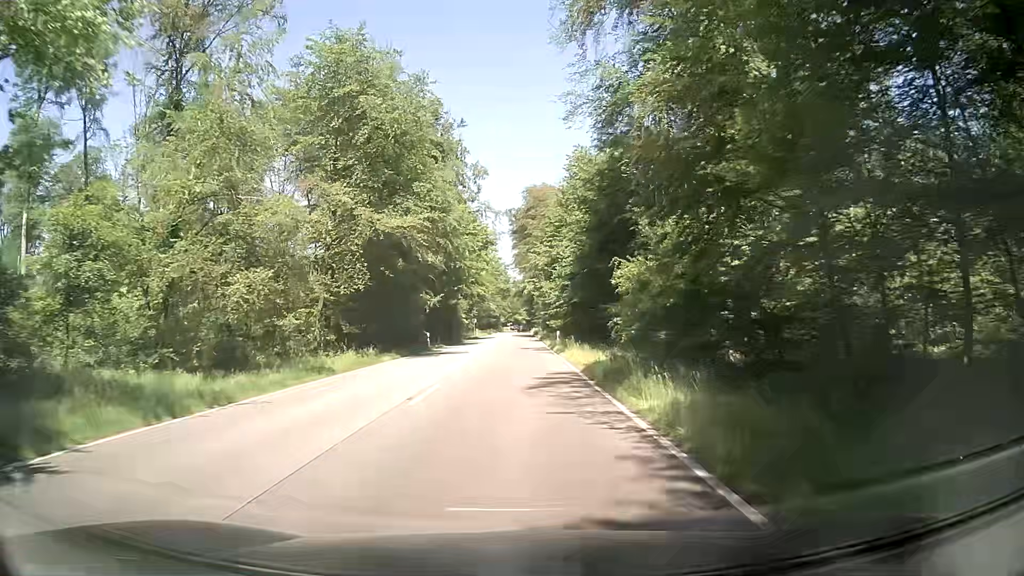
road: secondary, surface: asphalt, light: Day
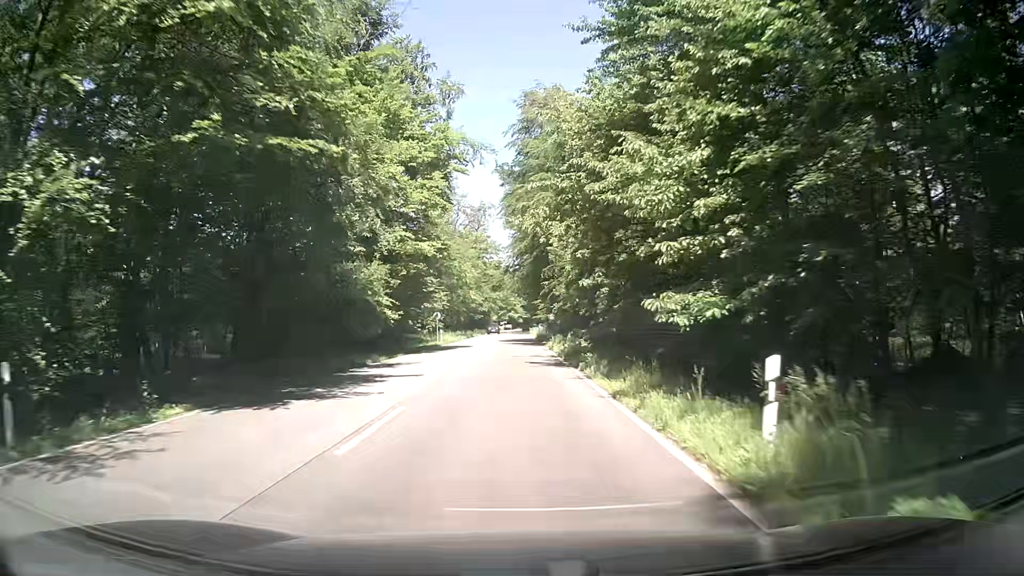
(-0.5, +40.3) m; -1°
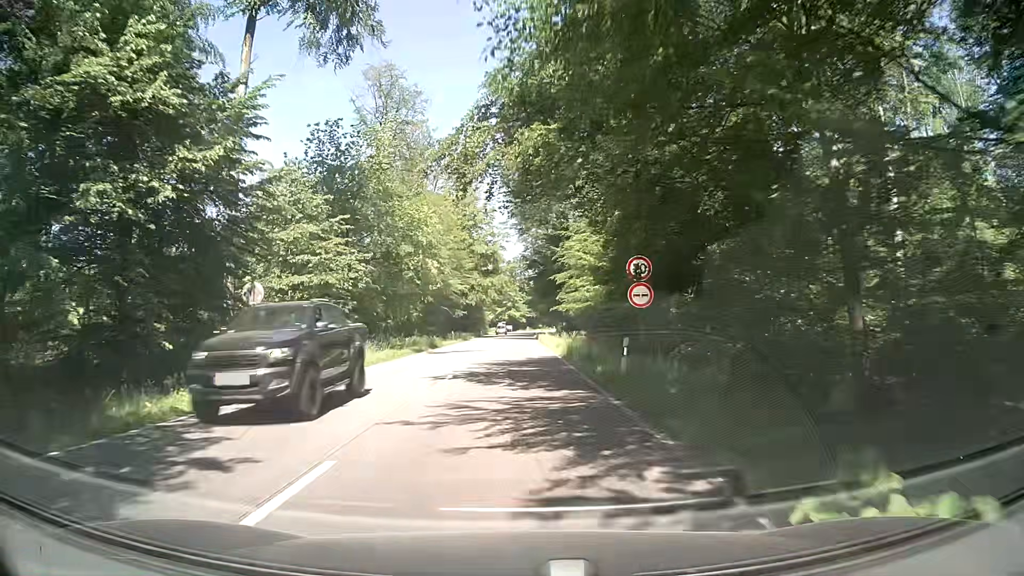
(0.0, +40.3) m; +1°
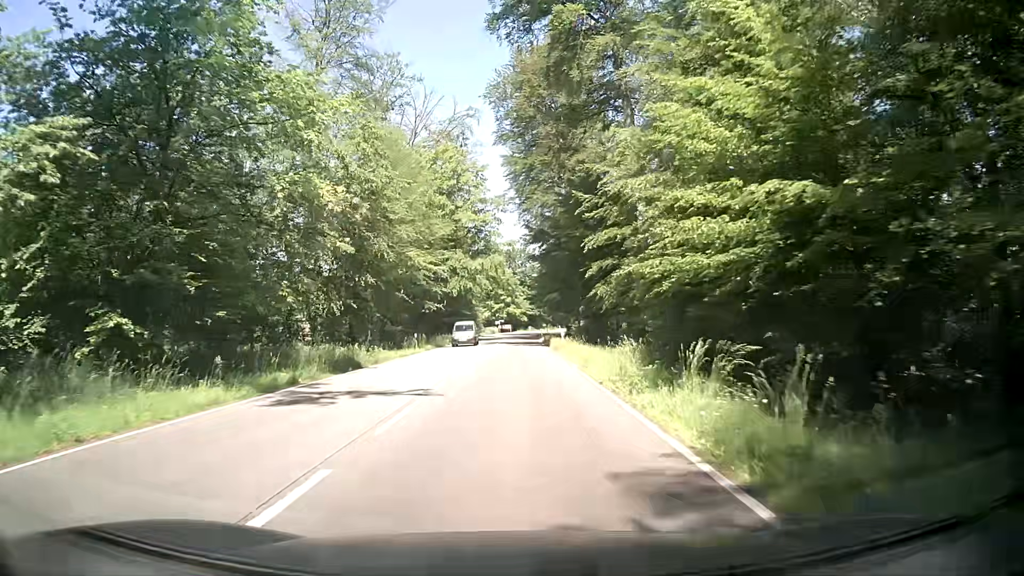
(-0.2, +24.1) m; -1°
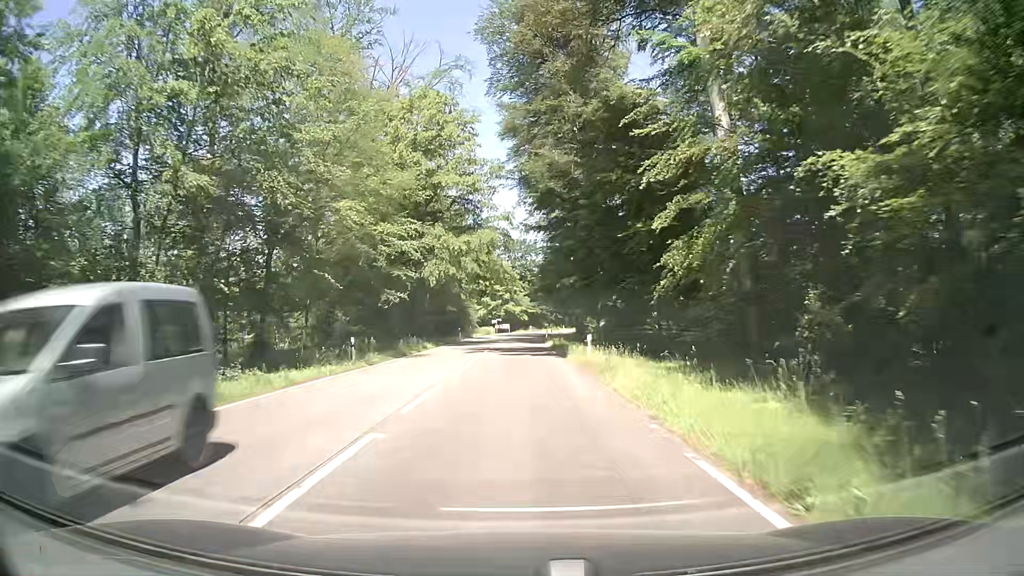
(0.0, +16.1) m; 0°
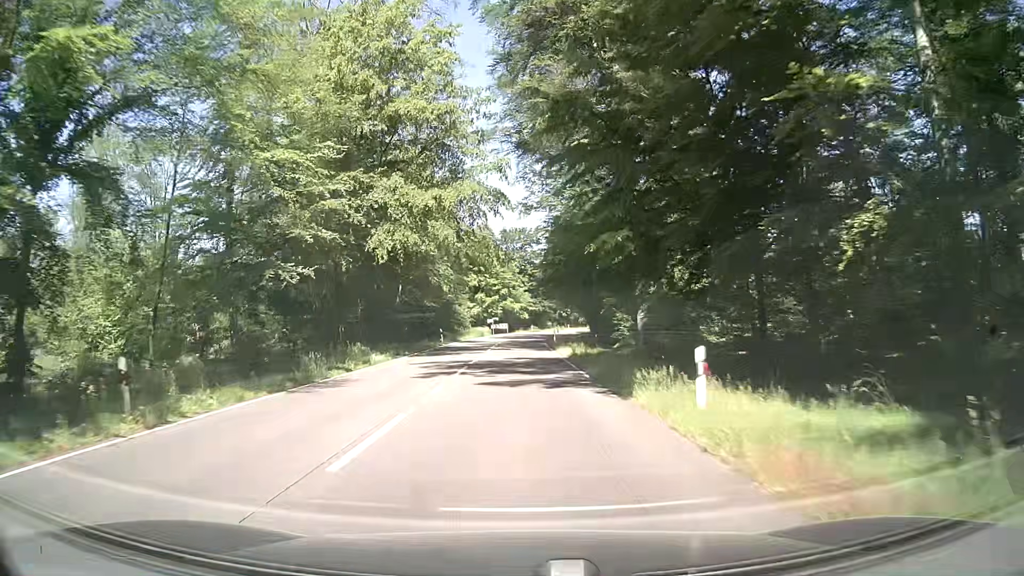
(-0.1, +16.2) m; -1°
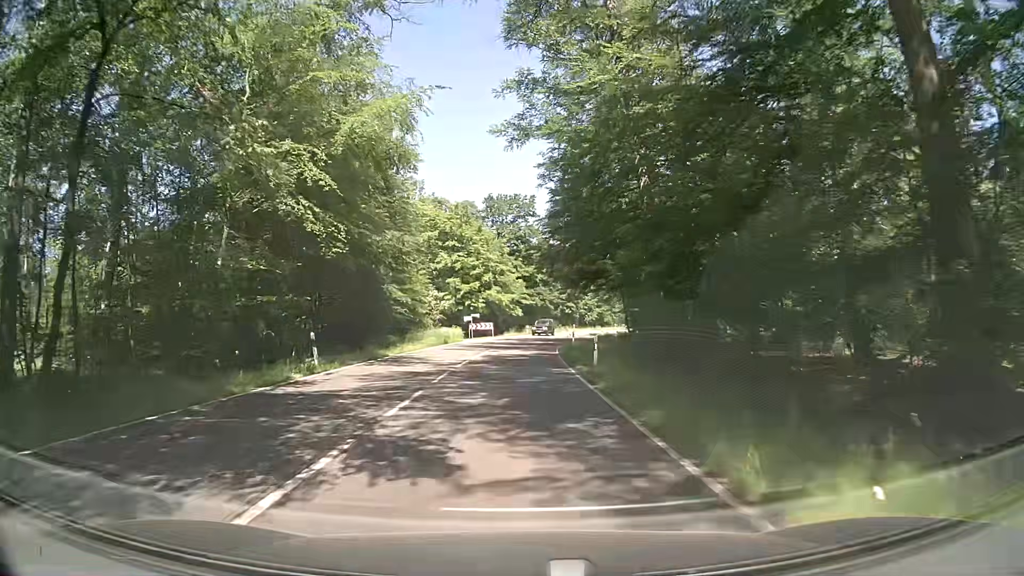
(0.0, +32.4) m; +1°
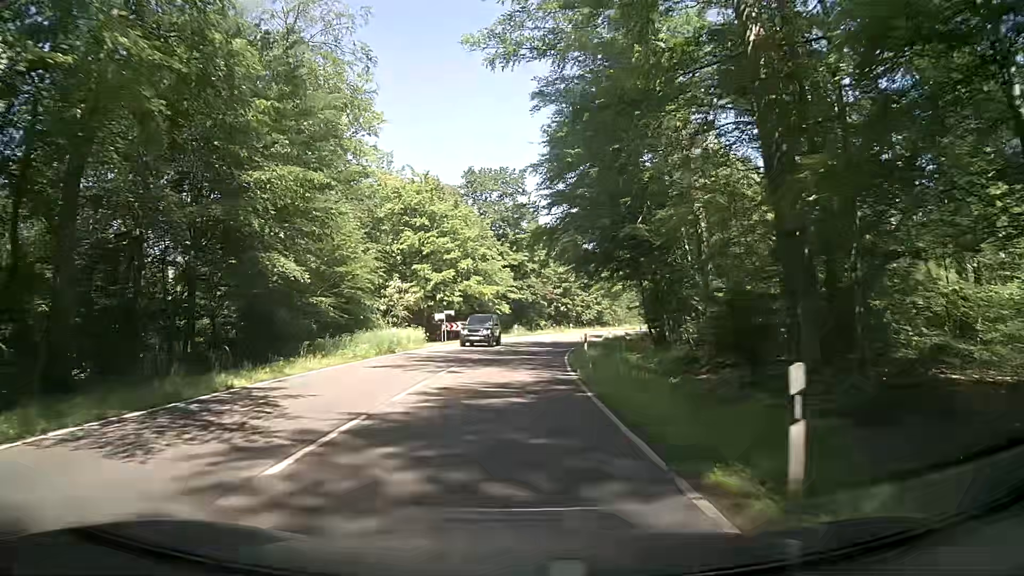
(0.0, +16.2) m; +1°
(0, +10) (0, +20) (+1, +30) (+2, +40) (+3, +50) (+5, +60) (+7, +69) (+10, +79) (+13, +88) (+17, +98) m
